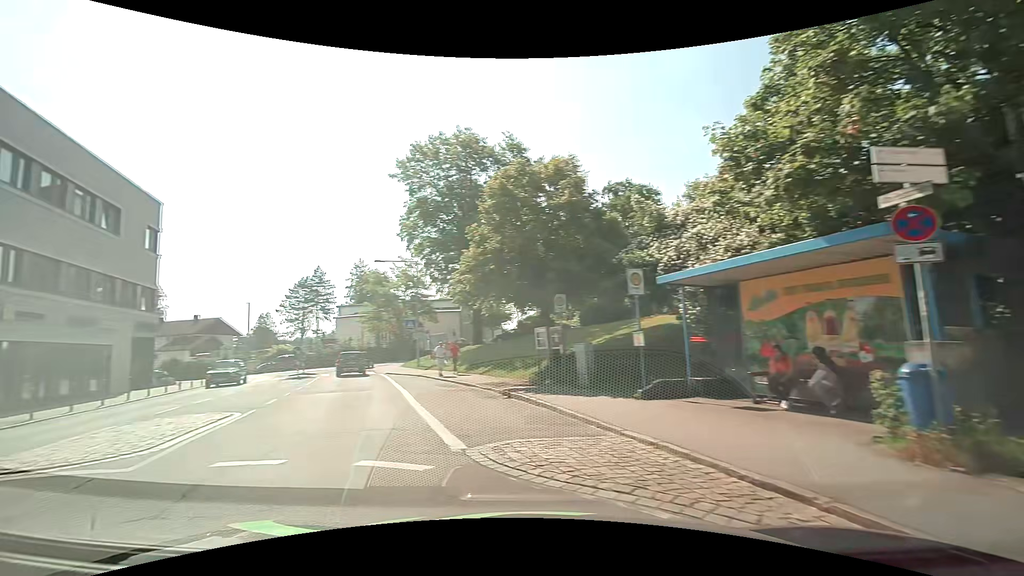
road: unclassified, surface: asphalt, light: Day
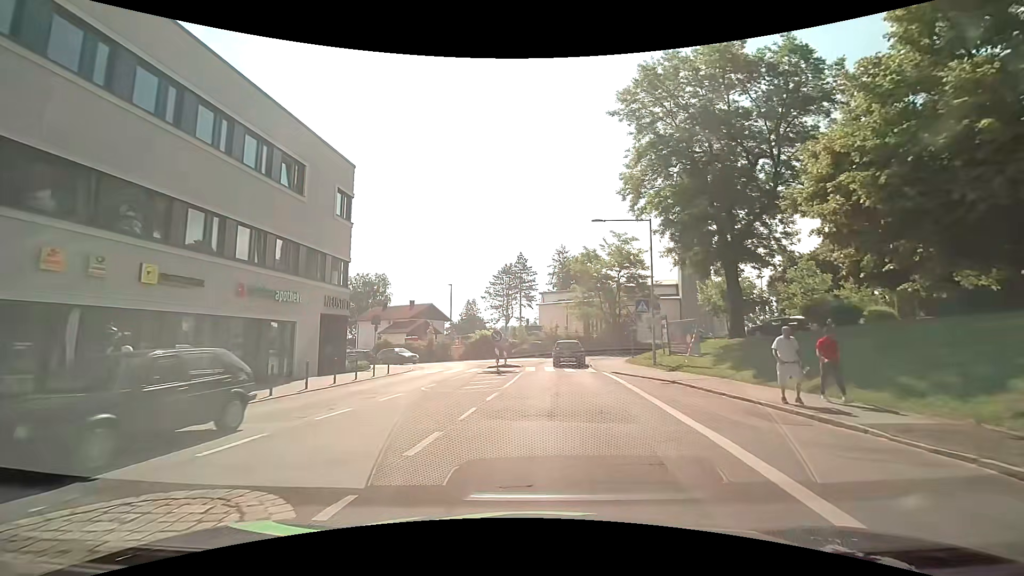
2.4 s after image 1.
(-3.7, +10.0) m; -23°
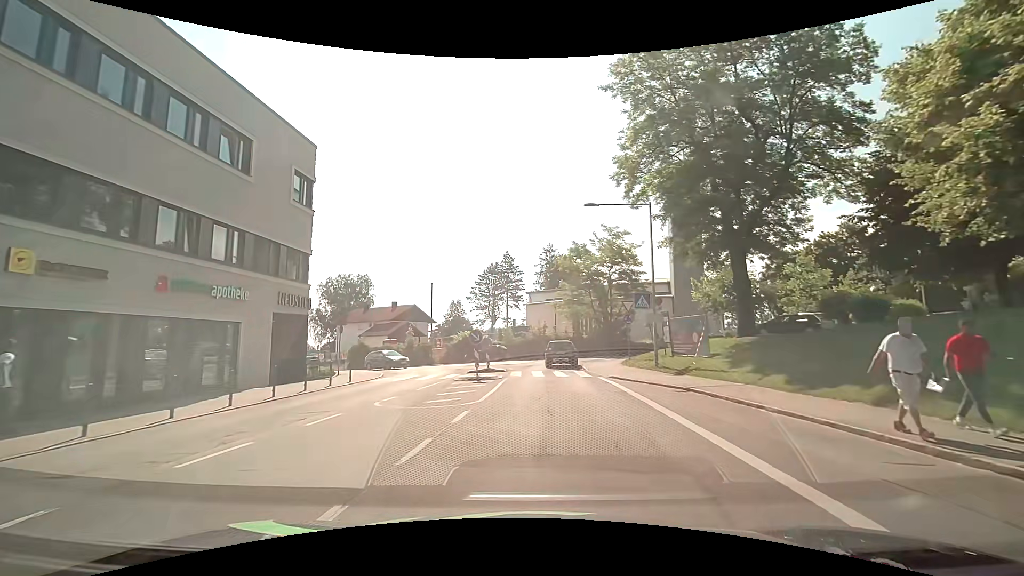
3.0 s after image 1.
(+0.1, +3.4) m; +1°
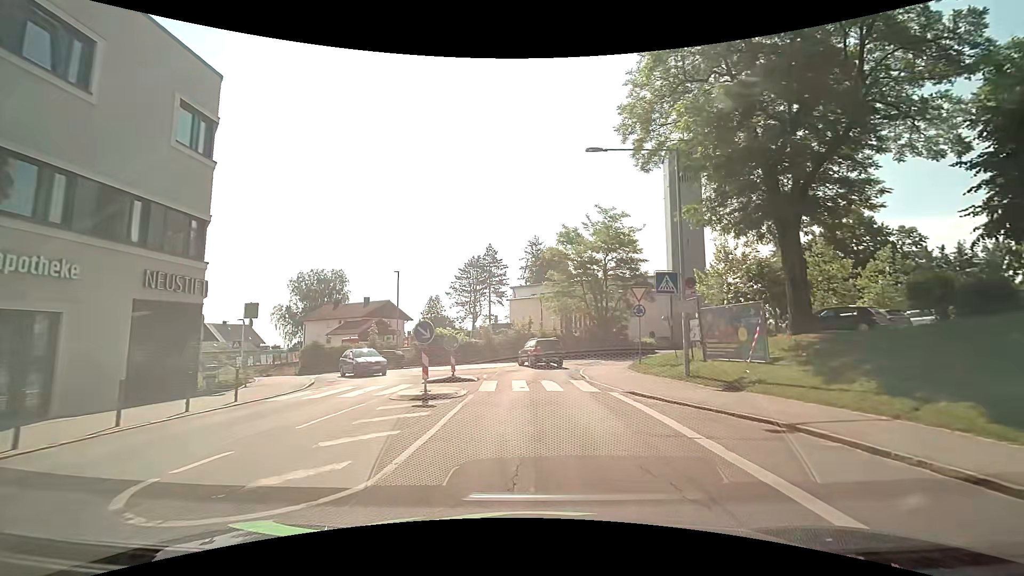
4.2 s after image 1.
(+0.1, +7.0) m; +2°
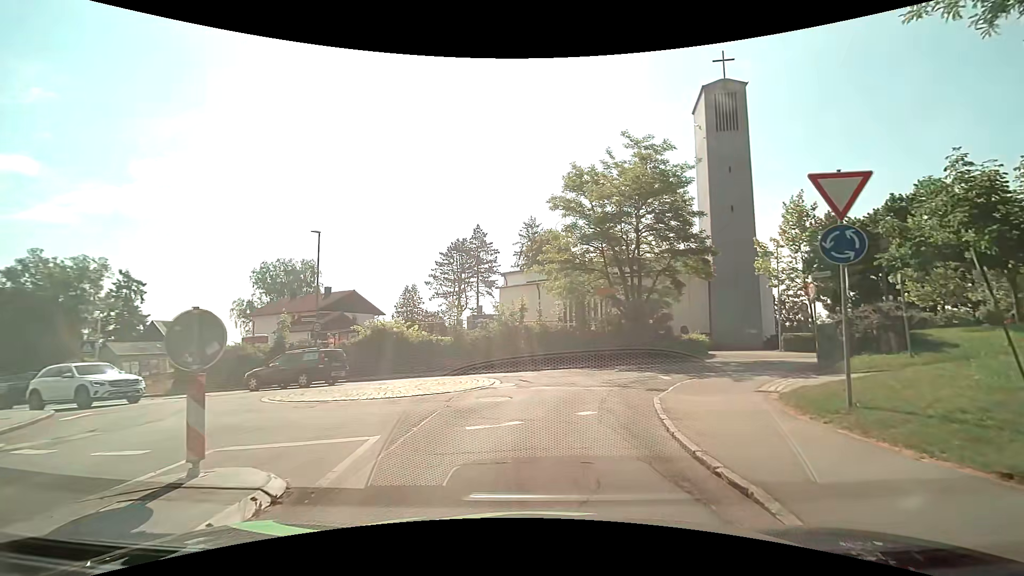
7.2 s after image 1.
(+0.1, +14.6) m; 0°
